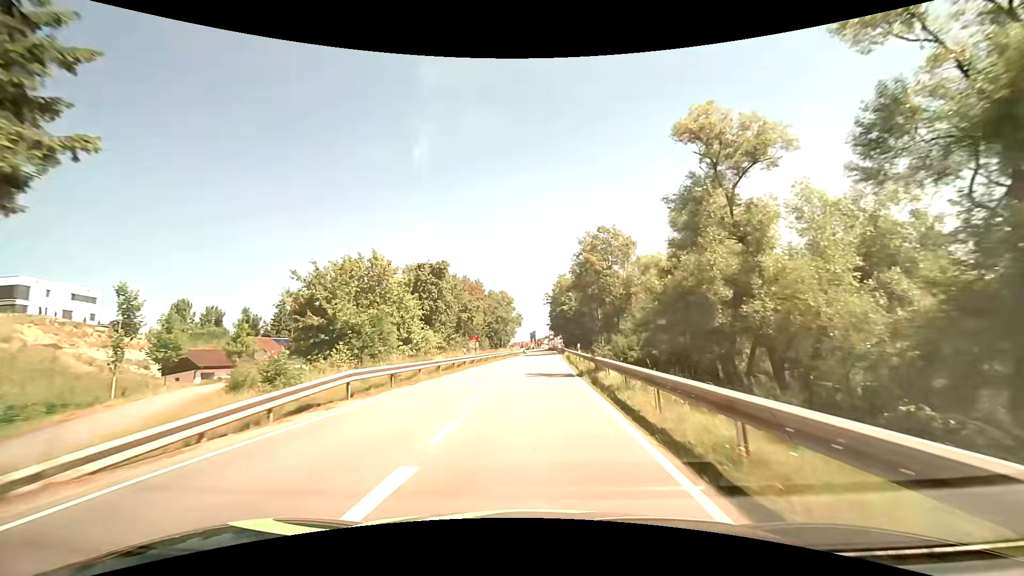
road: tertiary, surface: asphalt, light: Day
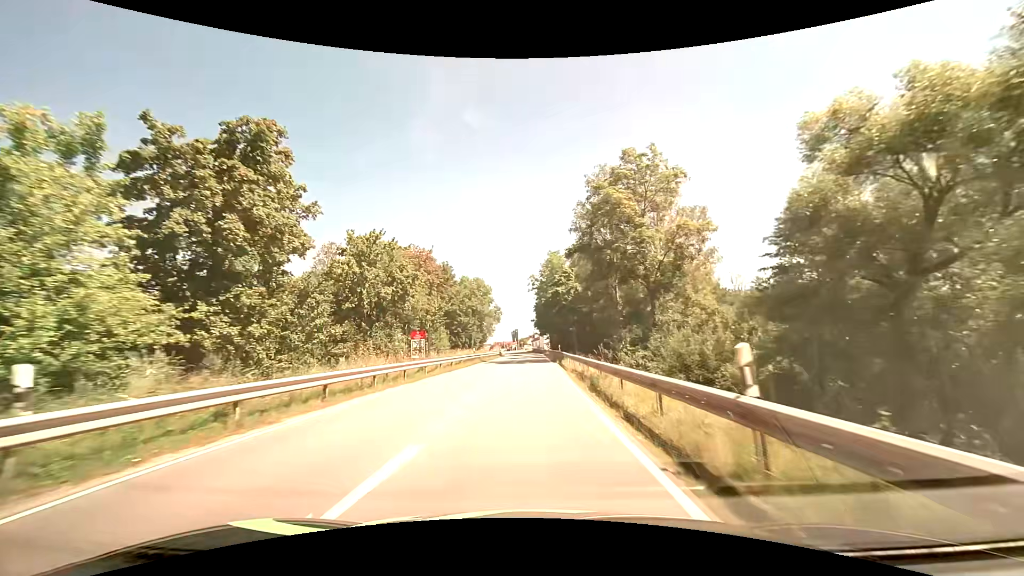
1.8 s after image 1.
(+0.7, +28.8) m; +2°
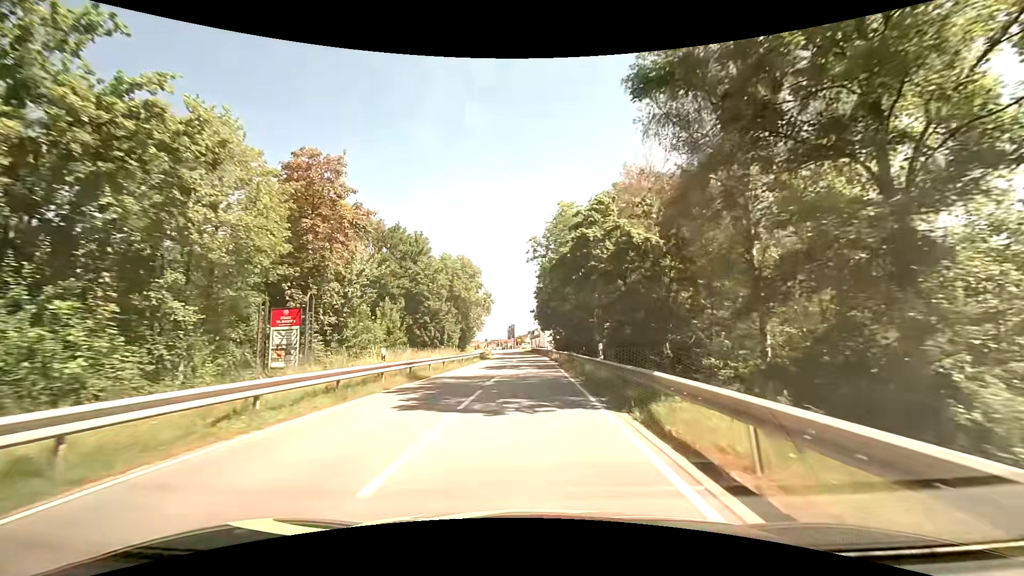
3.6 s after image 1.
(0.0, +27.6) m; 0°
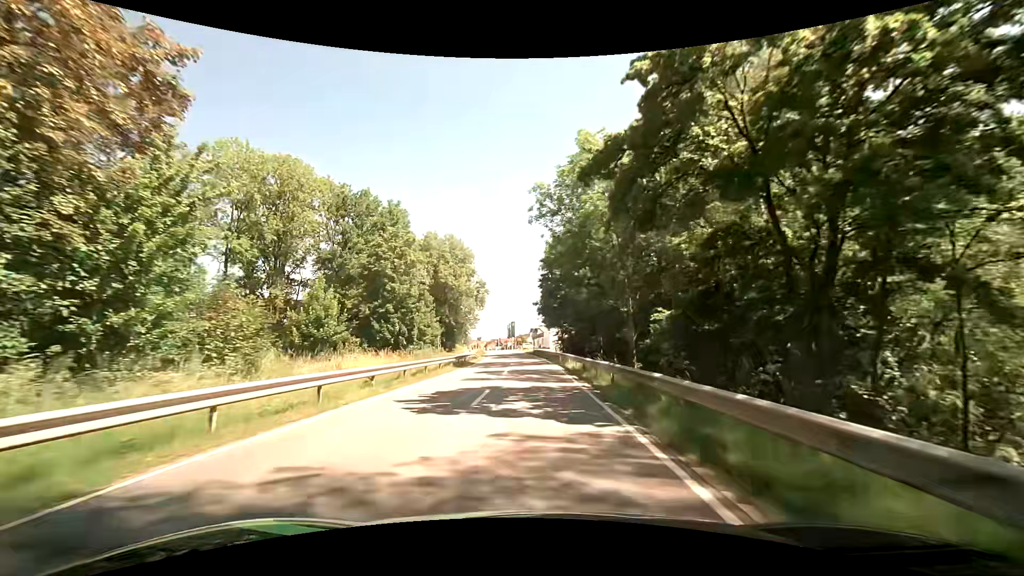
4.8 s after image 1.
(0.0, +17.6) m; -1°
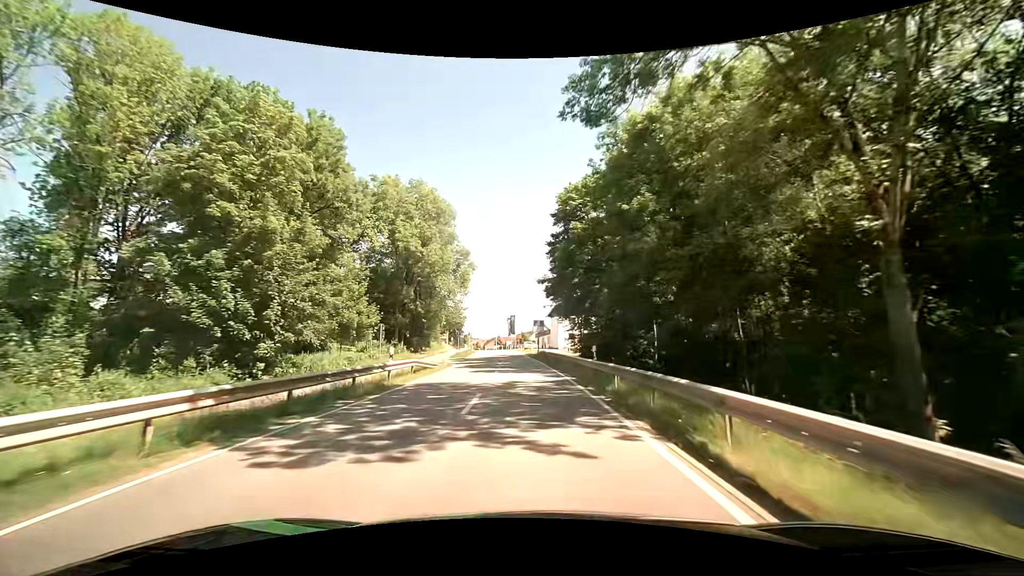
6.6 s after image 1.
(+0.2, +25.6) m; 0°
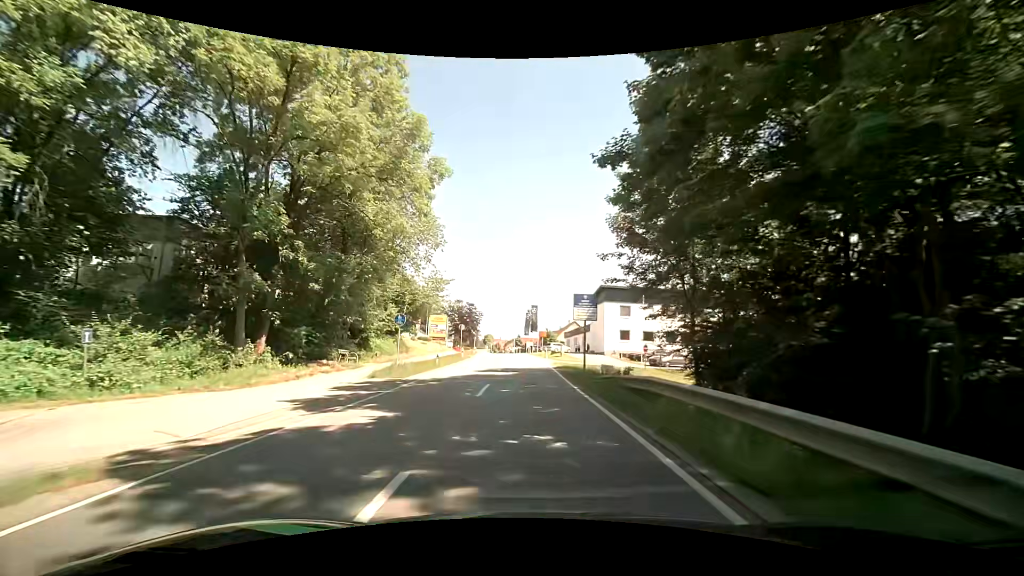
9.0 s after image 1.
(-0.7, +32.5) m; -3°
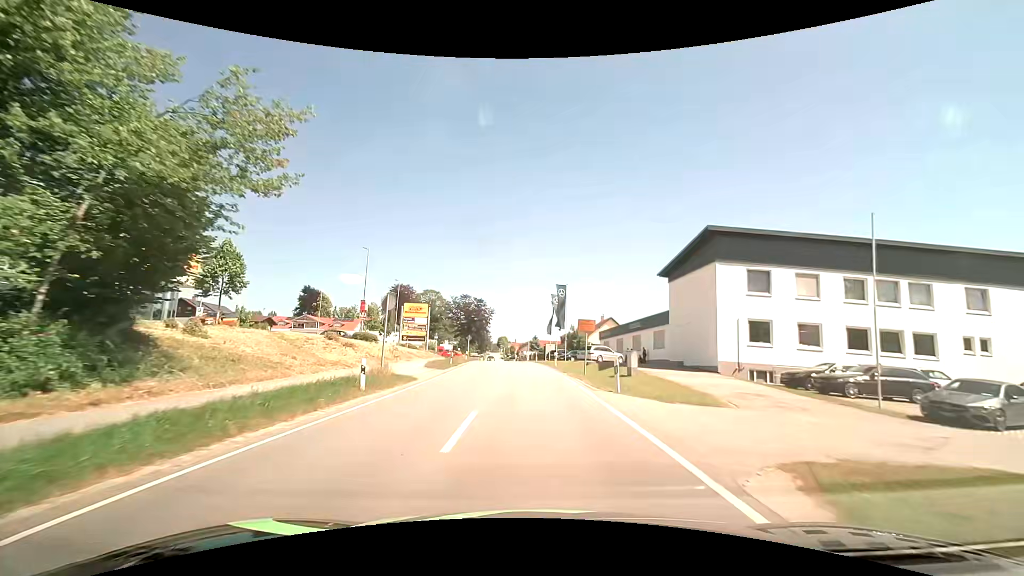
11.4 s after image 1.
(-0.8, +30.8) m; -3°
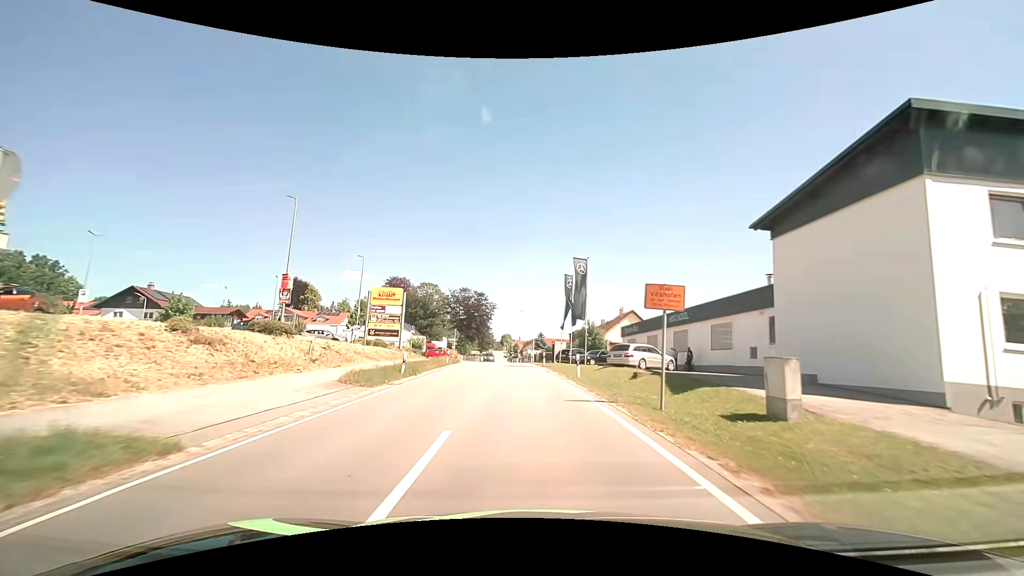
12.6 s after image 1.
(+0.1, +14.7) m; 0°
(0, +10) (0, +20) (-1, +30) (-1, +40) (-2, +50) (-2, +60) (-3, +70) (-4, +80) (-4, +90) (-5, +100) m
